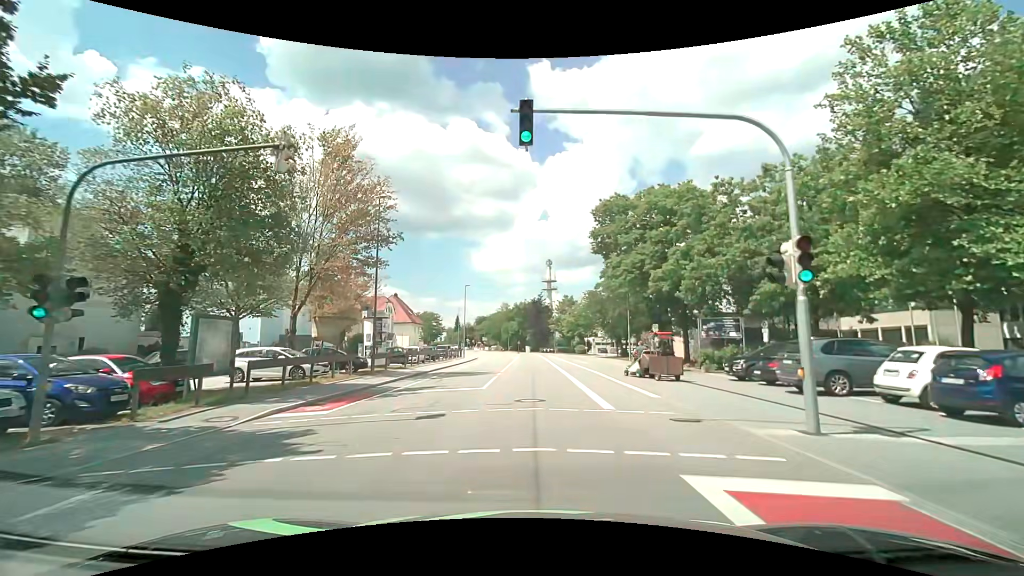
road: tertiary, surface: asphalt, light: Day
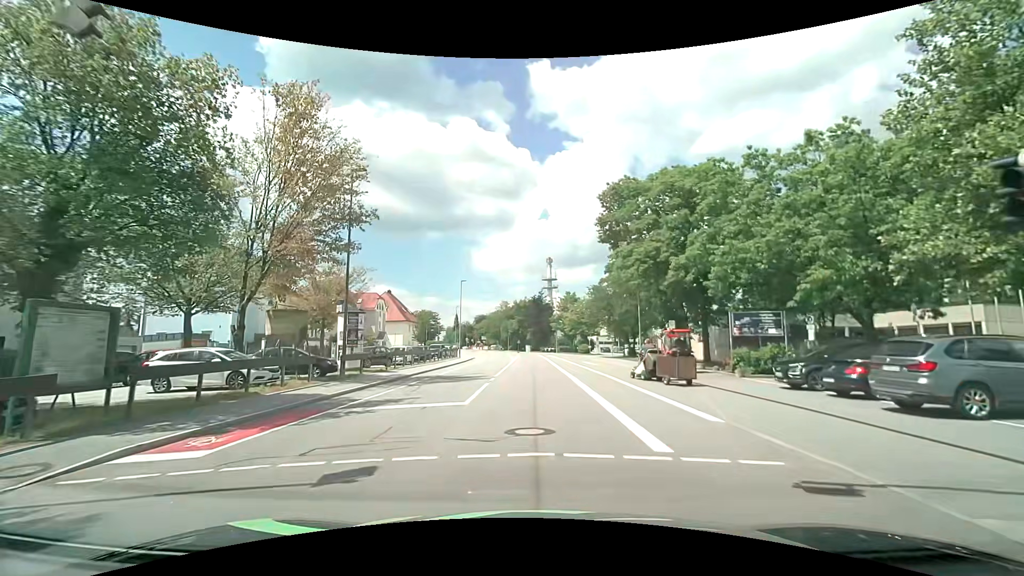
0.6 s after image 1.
(0.0, +4.5) m; 0°
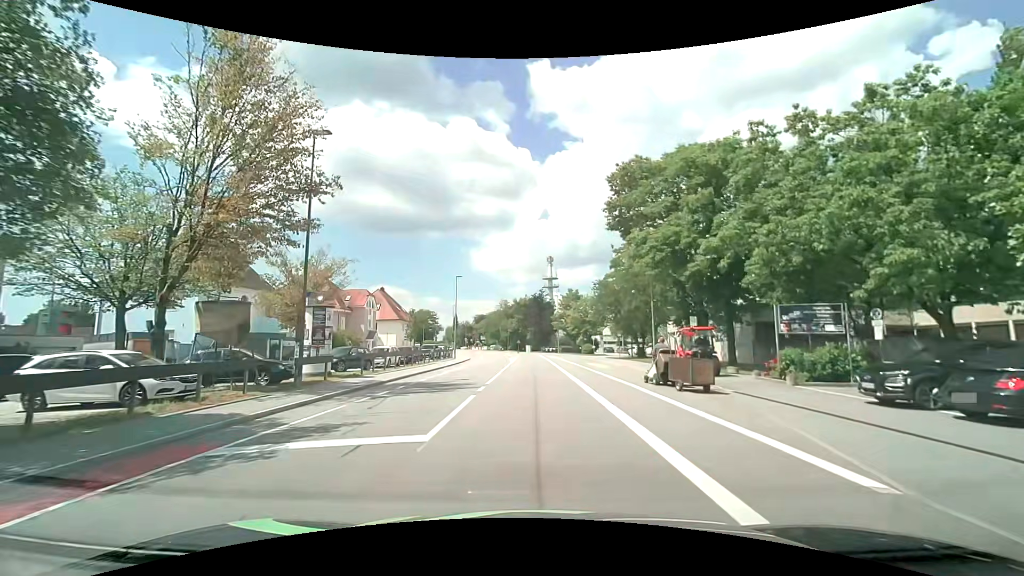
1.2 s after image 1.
(0.0, +4.5) m; +1°
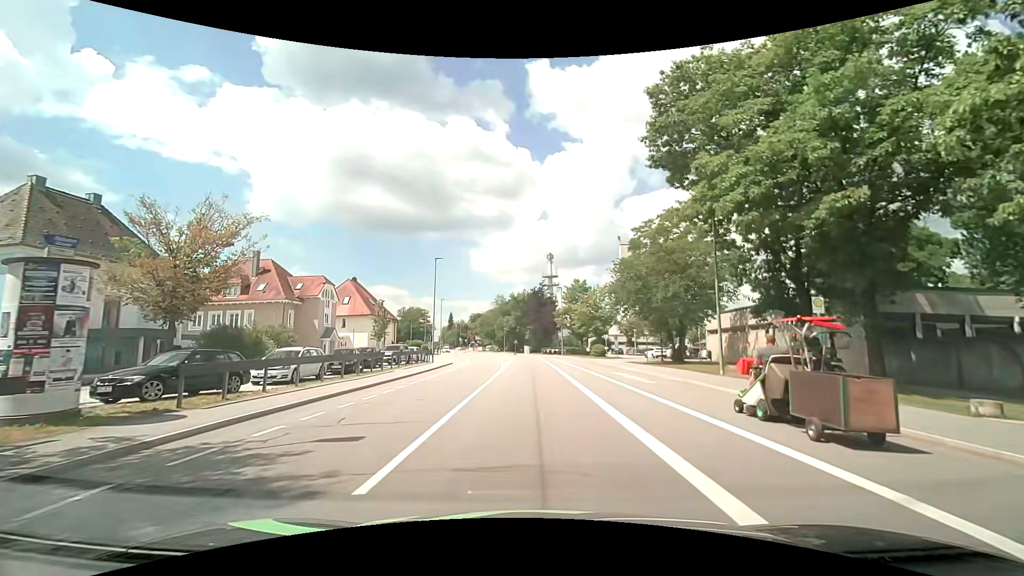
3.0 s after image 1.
(-0.1, +13.3) m; 0°
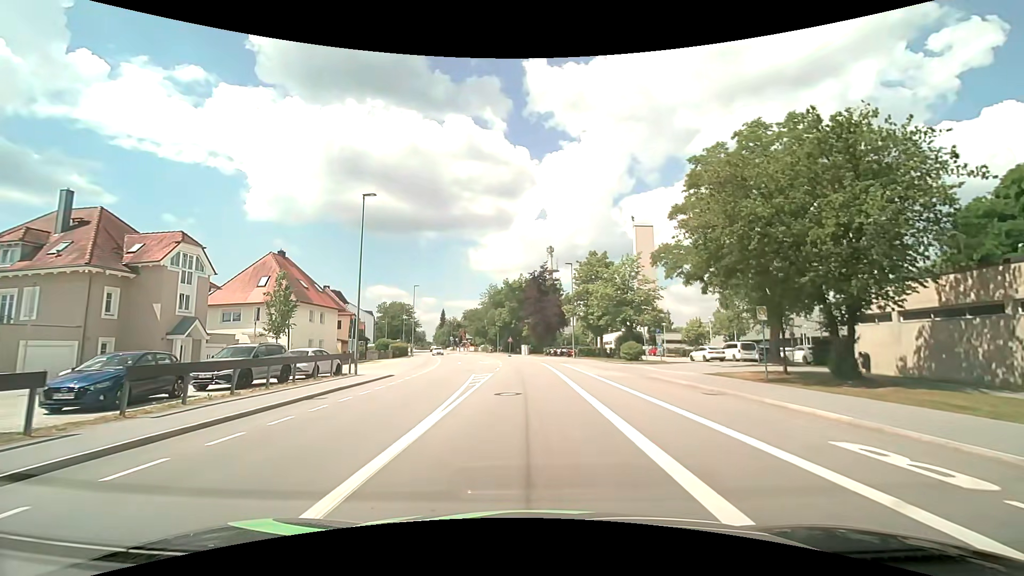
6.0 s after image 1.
(+0.1, +20.9) m; 0°
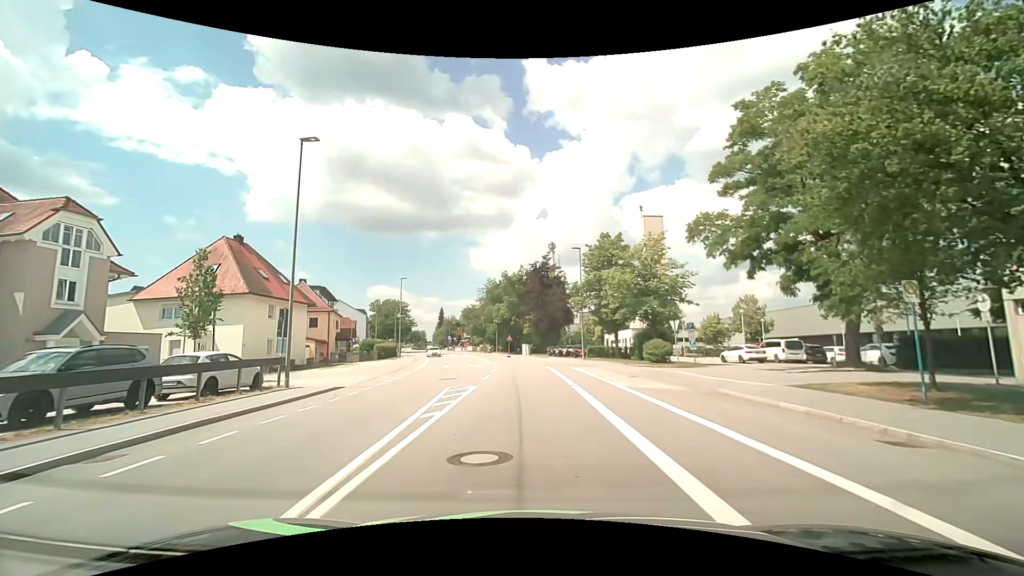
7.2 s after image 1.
(0.0, +7.9) m; -1°
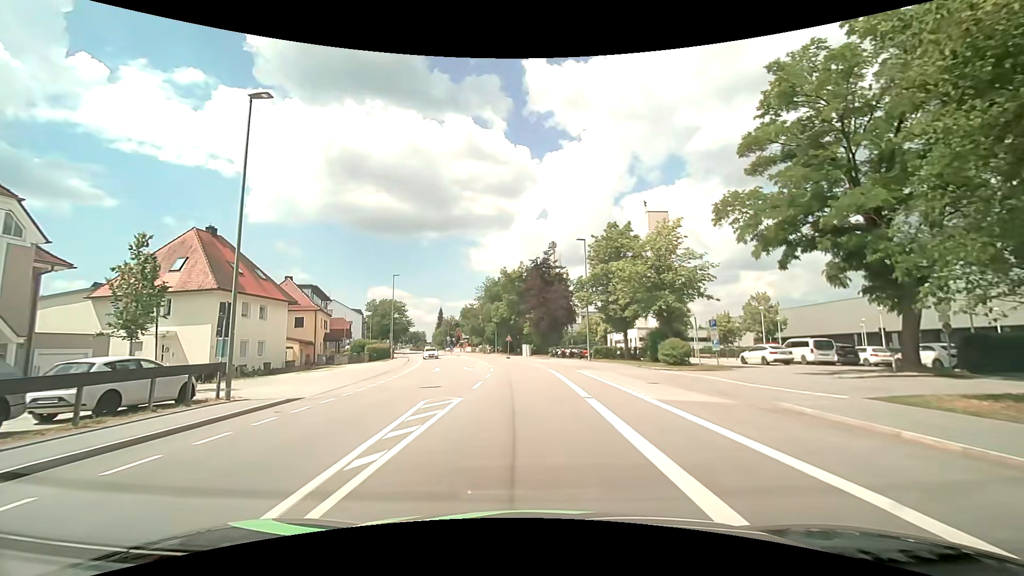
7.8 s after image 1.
(0.0, +3.9) m; 0°
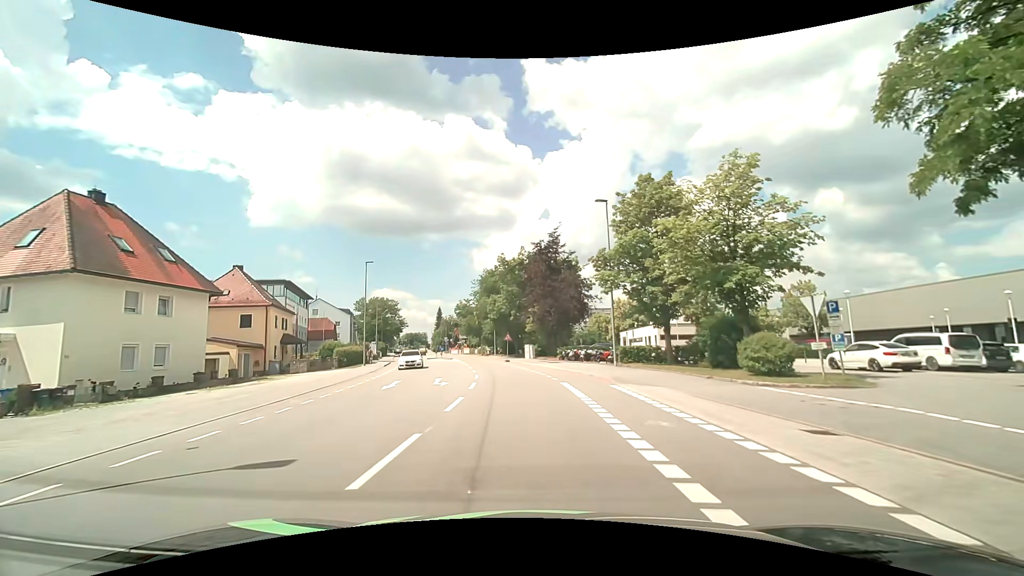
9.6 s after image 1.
(0.0, +11.1) m; -1°
